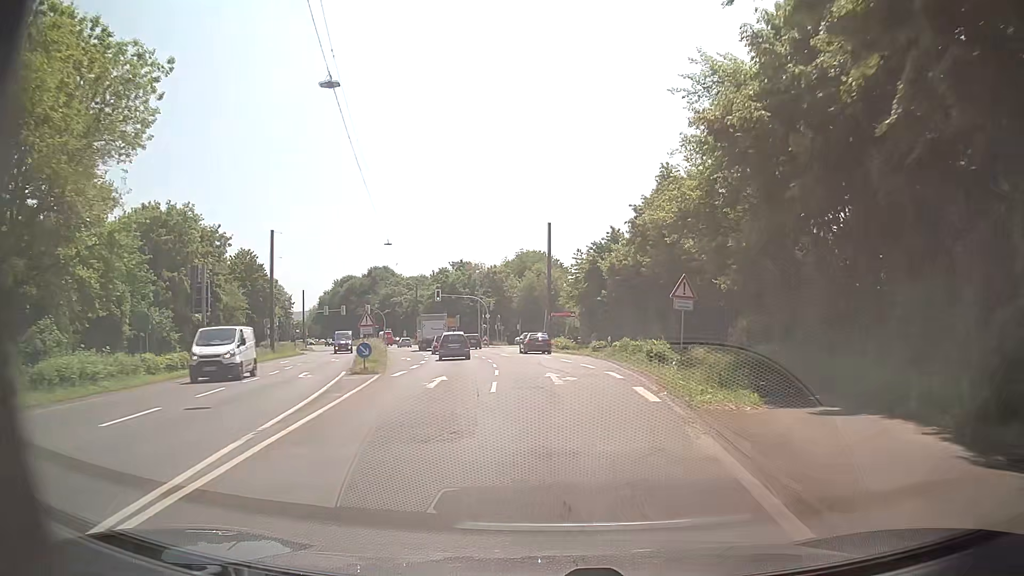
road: secondary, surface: asphalt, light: Day
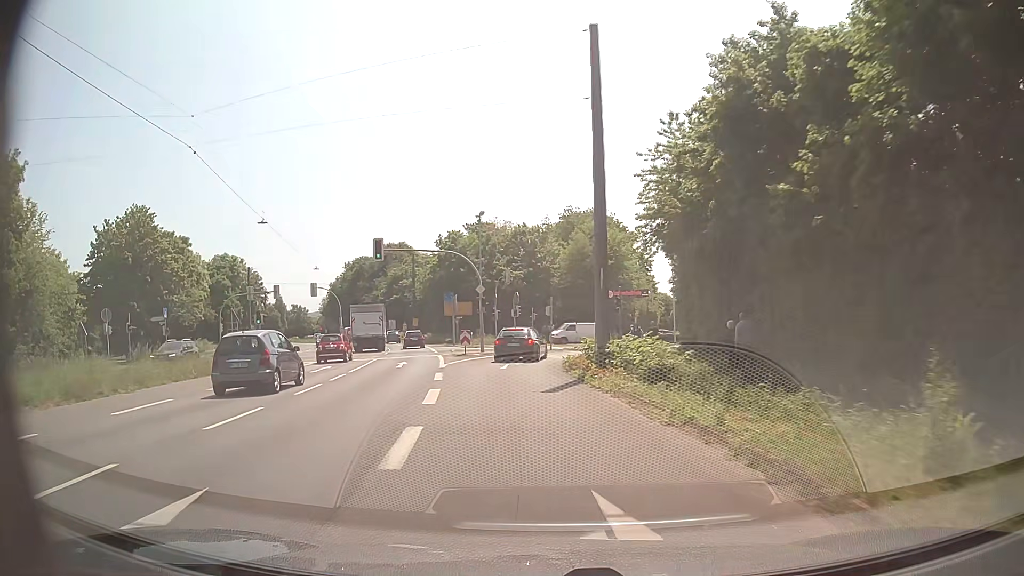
(+0.9, +41.4) m; -4°
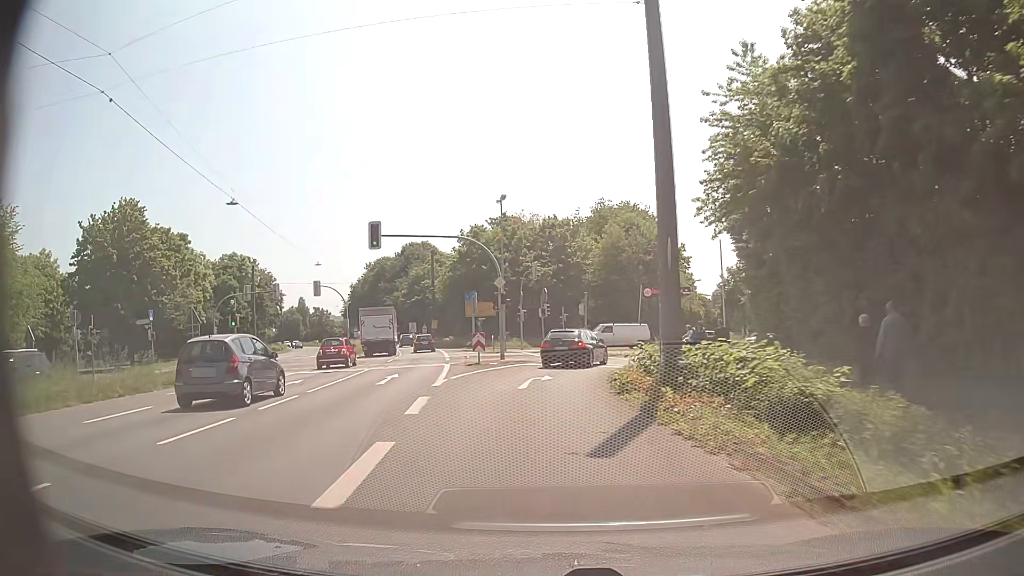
(-0.2, +7.3) m; -3°
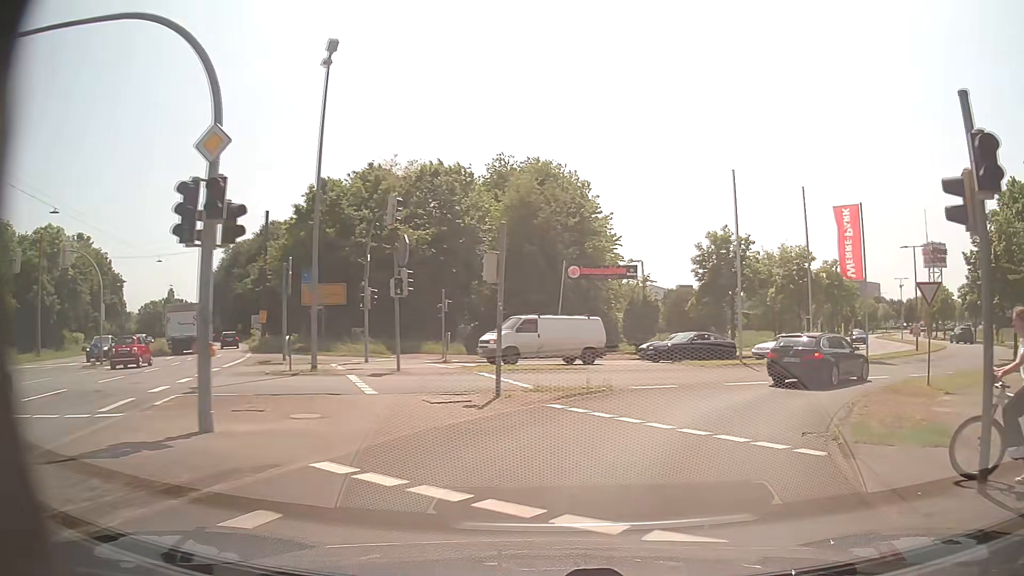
(+0.1, +24.0) m; +8°
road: residential
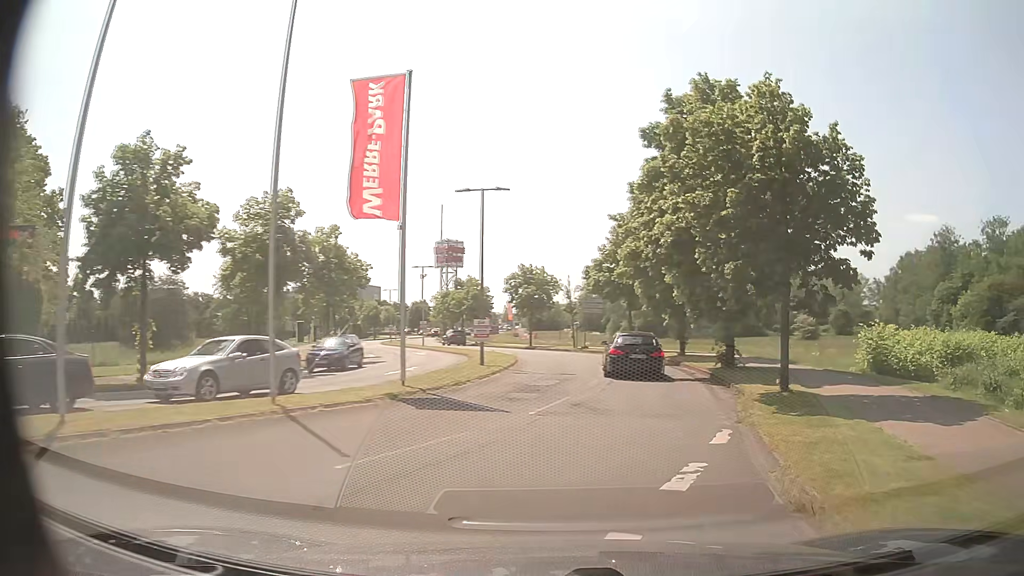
(+6.8, +18.6) m; +42°
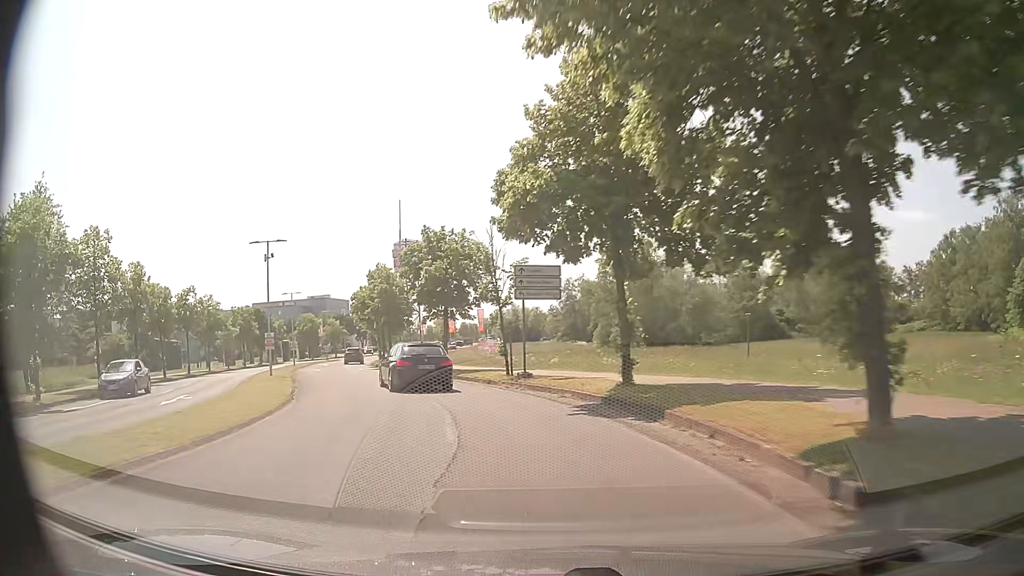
(+4.0, +26.1) m; +4°
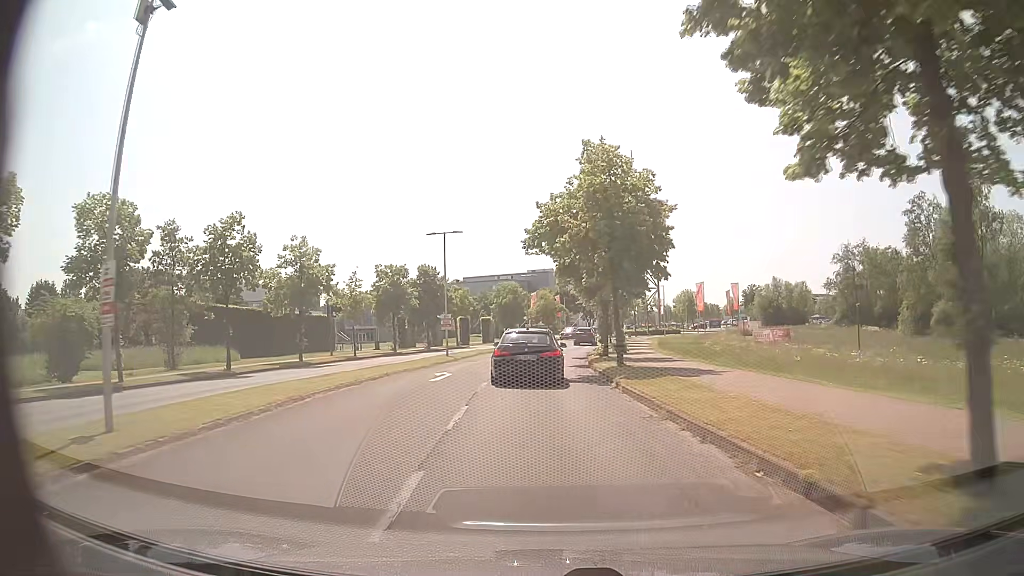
(-6.0, +27.8) m; -21°
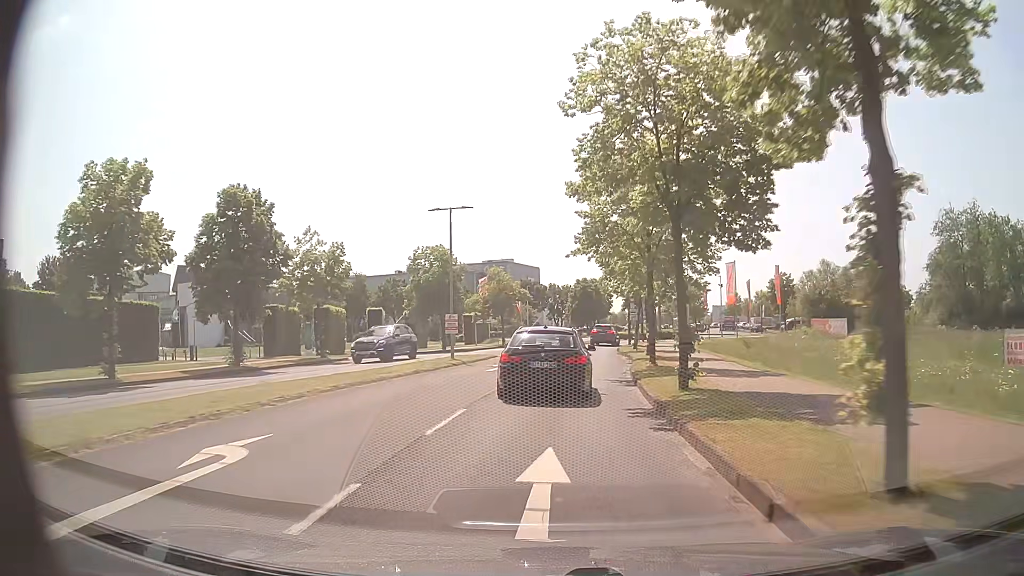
(+0.5, +35.8) m; +4°
(0, +10) (0, +20) (+1, +30) (+2, +40) (+3, +50) (+5, +60) (+8, +69) (+14, +77) (+20, +84) (+21, +94) m
